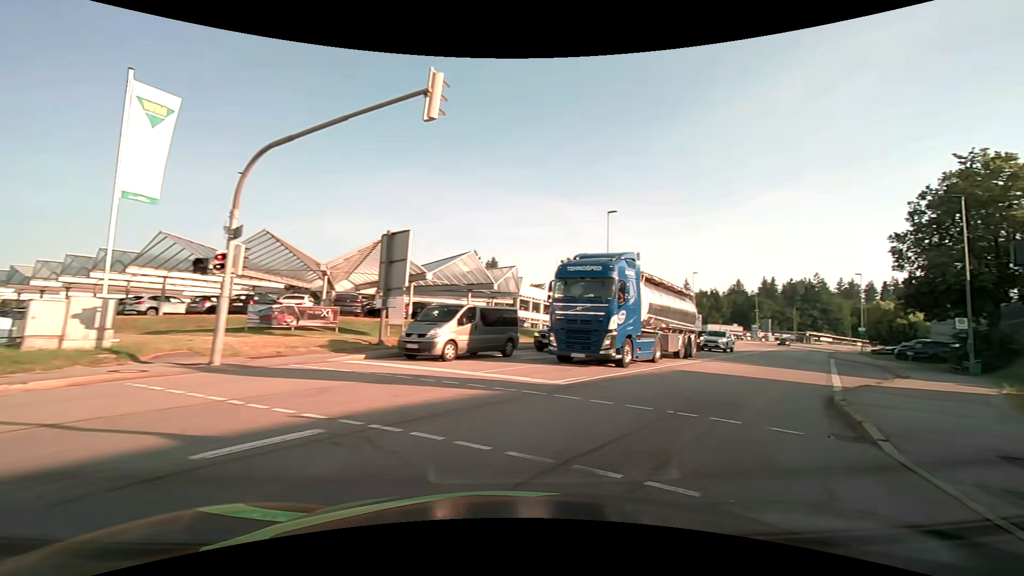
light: Day
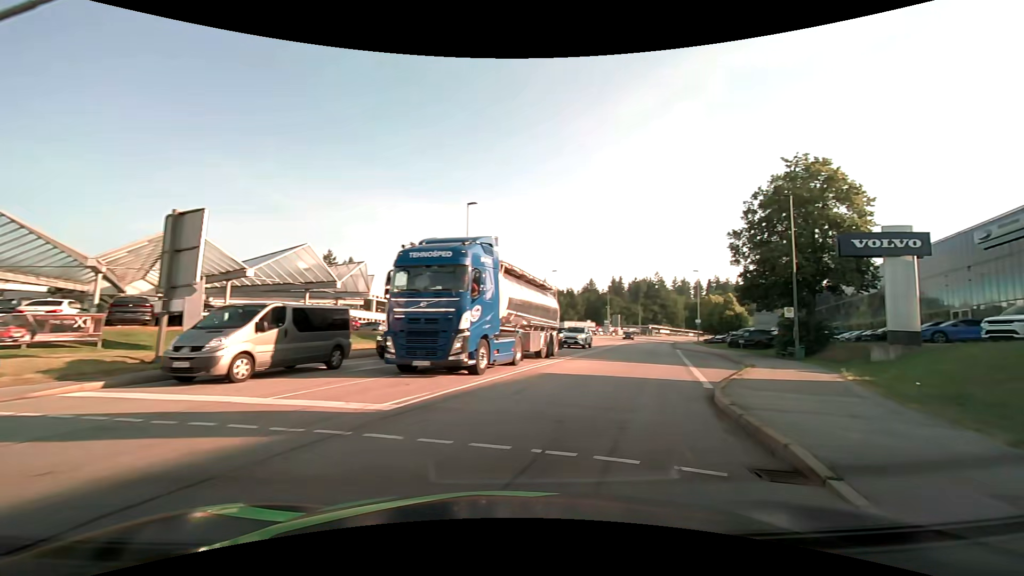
(+0.4, +3.3) m; +16°
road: secondary
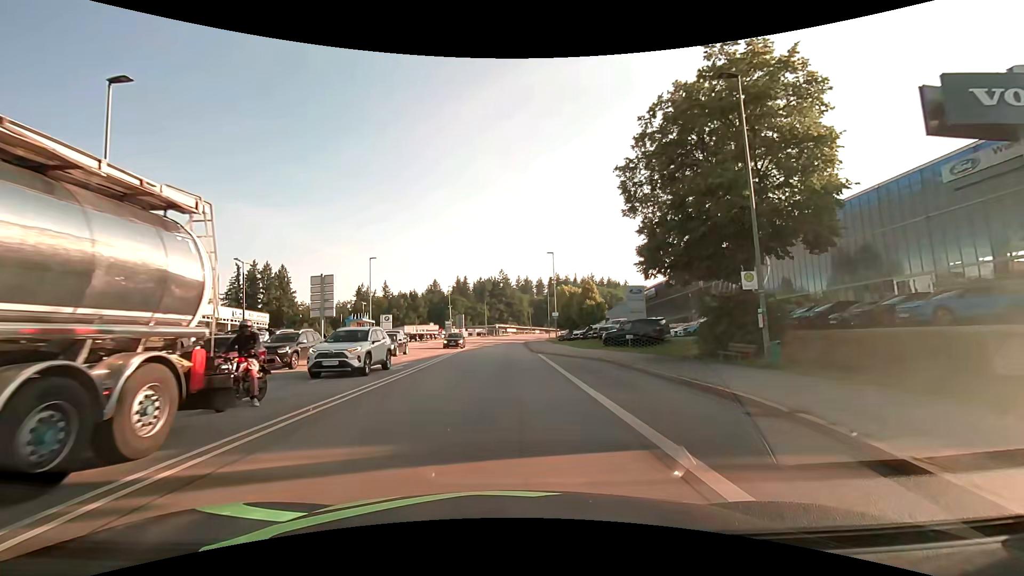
(+3.8, +17.9) m; +16°
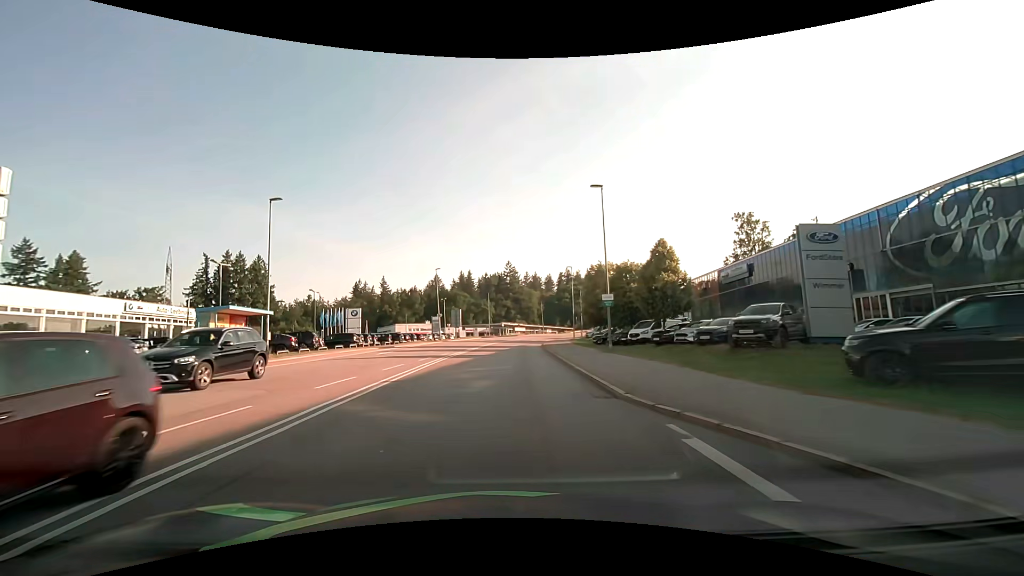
(-0.3, +26.5) m; -1°
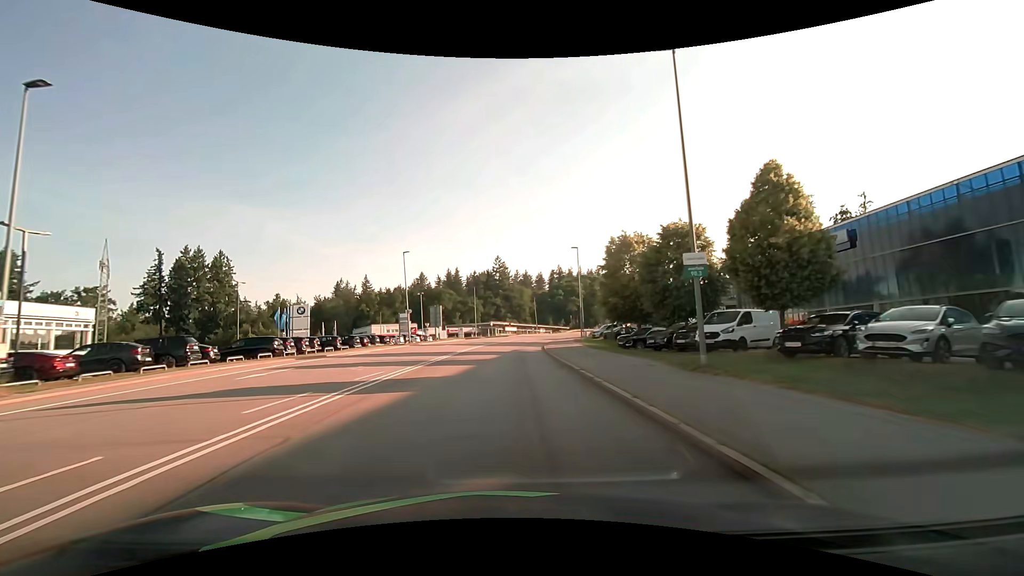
(+0.2, +15.8) m; +1°
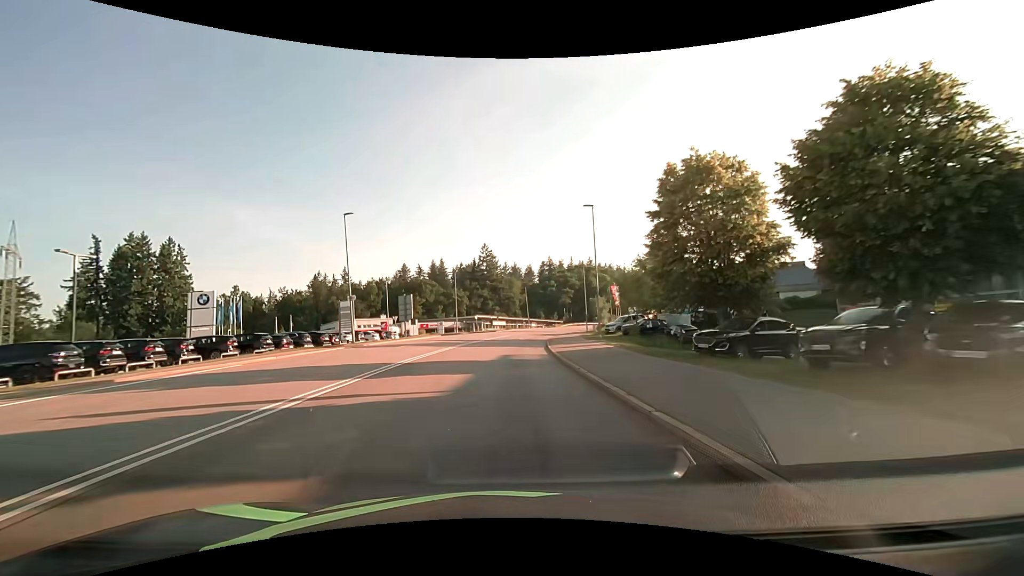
(+0.2, +16.4) m; +1°
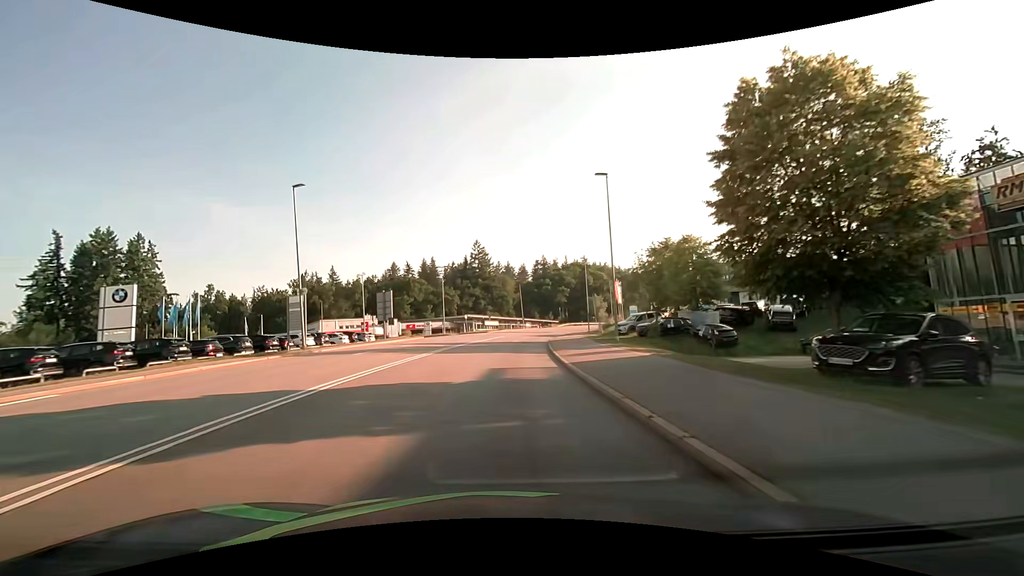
(0.0, +7.9) m; +1°
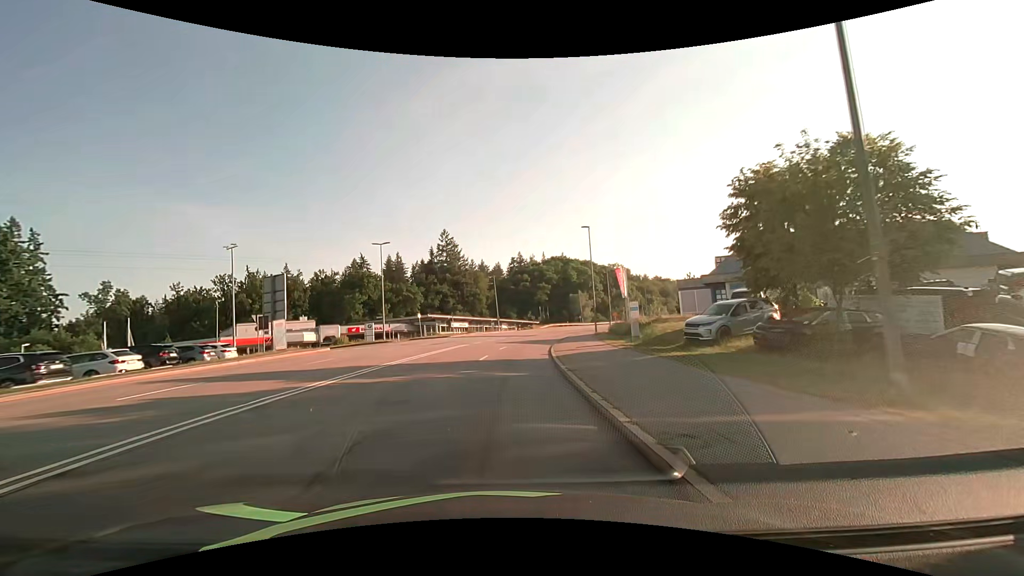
(+0.6, +22.5) m; +3°
(0, +10) (0, +20) (+1, +30) (+2, +40) (+3, +50) (+5, +60) (+7, +69) (+10, +79) (+13, +89) (+16, +98) m
